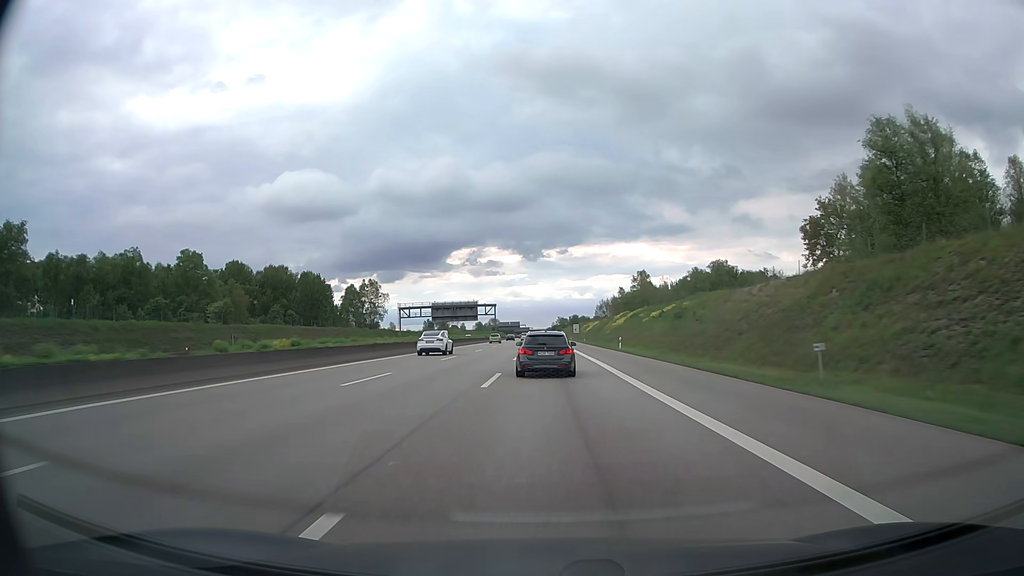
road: motorway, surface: asphalt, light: Day
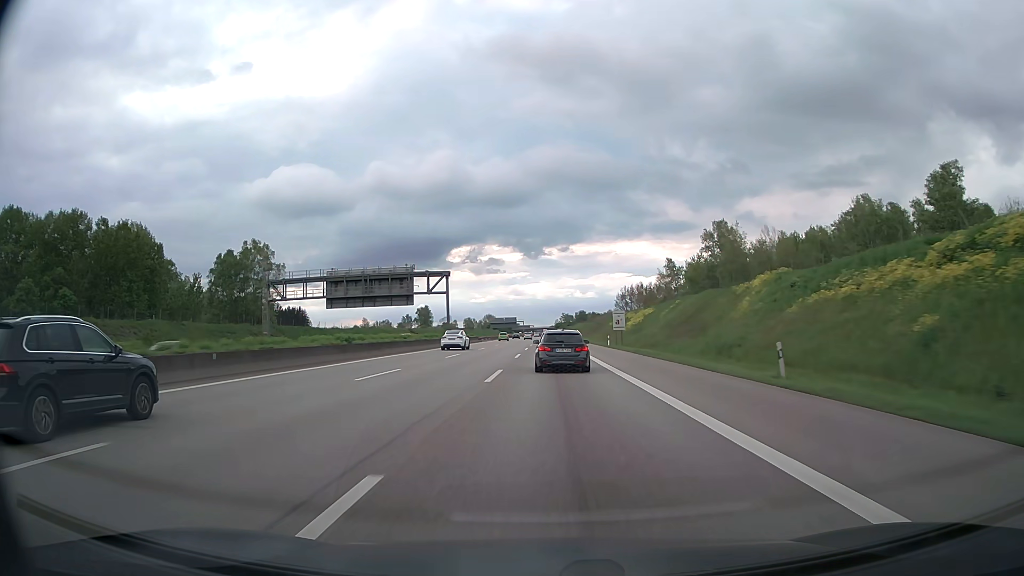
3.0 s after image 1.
(-0.1, +88.3) m; 0°
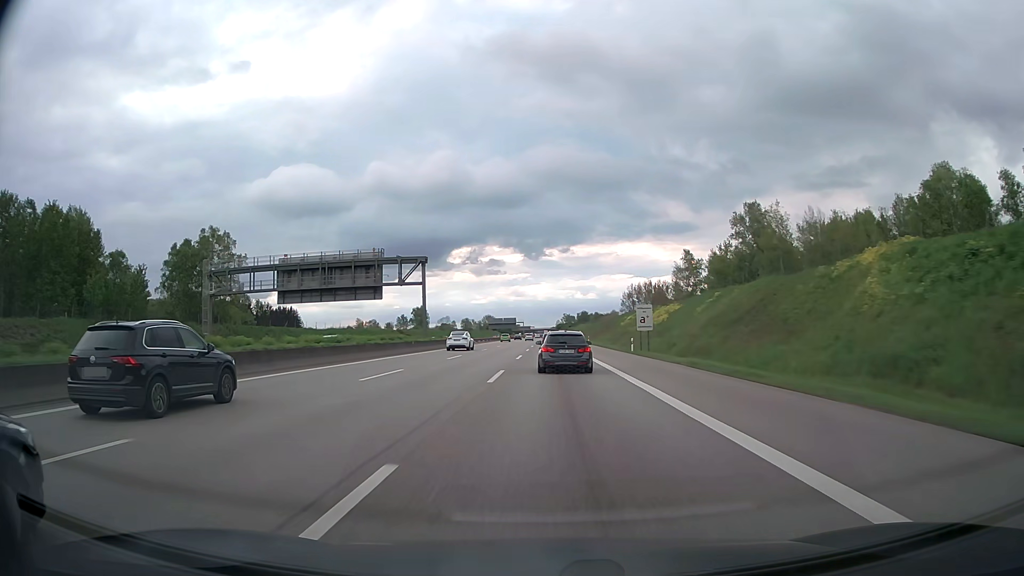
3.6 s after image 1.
(0.0, +17.6) m; 0°
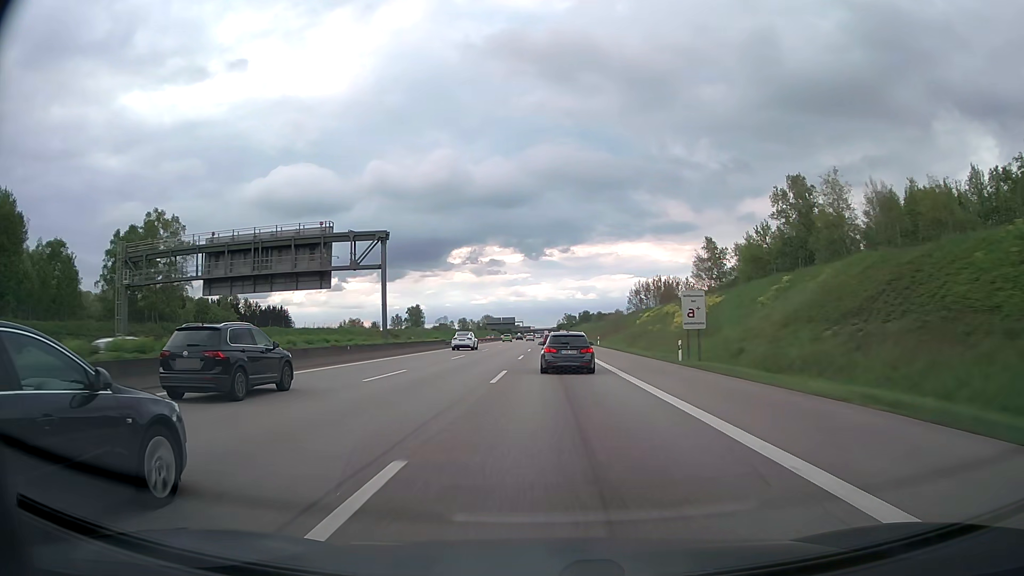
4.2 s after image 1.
(0.0, +17.6) m; 0°
(0, +10) (0, +20) (0, +30) (0, +40) (0, +50) (0, +60) (0, +70) (0, +80) (0, +90) (0, +100) m
